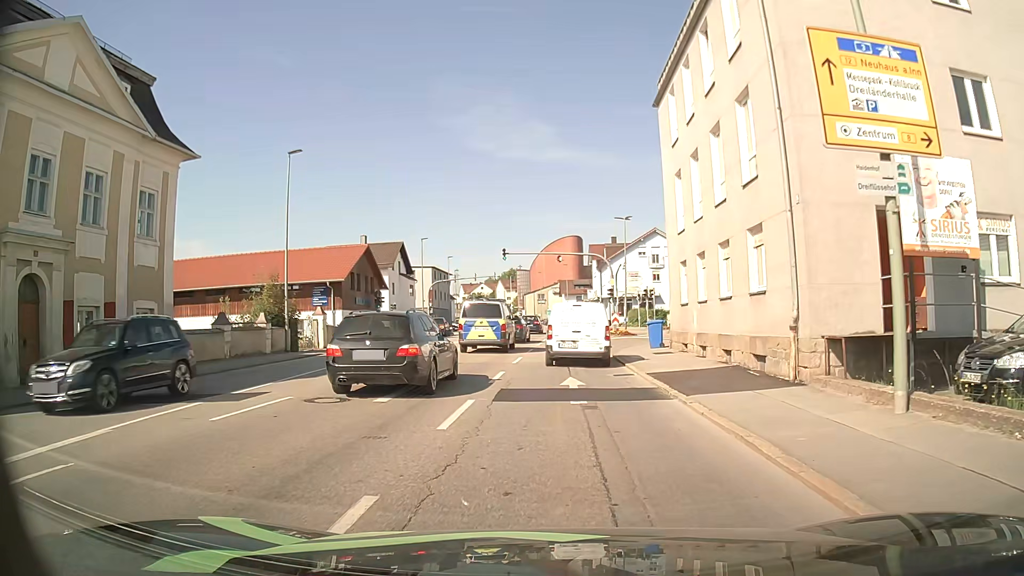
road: tertiary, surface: asphalt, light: Day
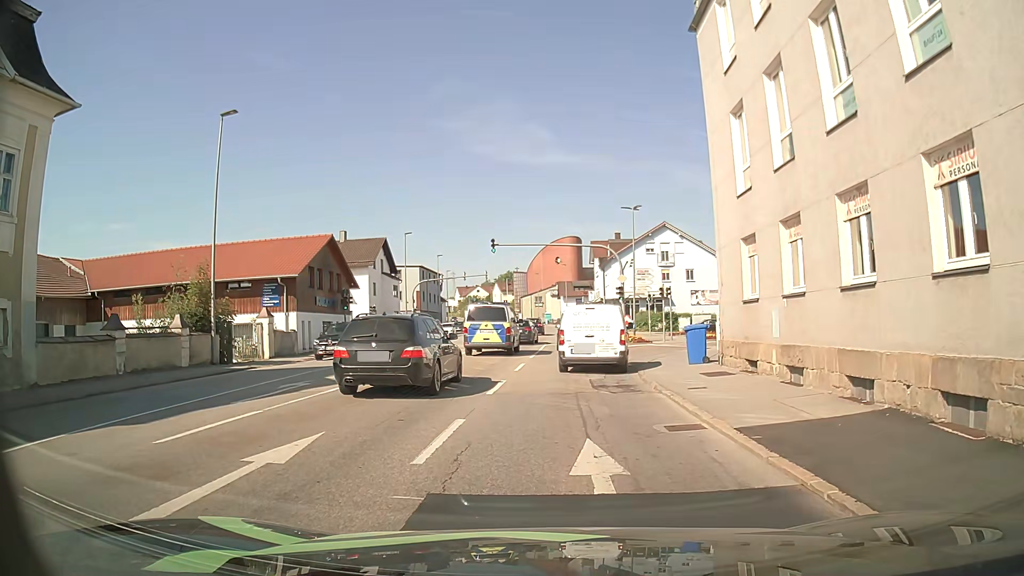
(0.0, +7.5) m; 0°
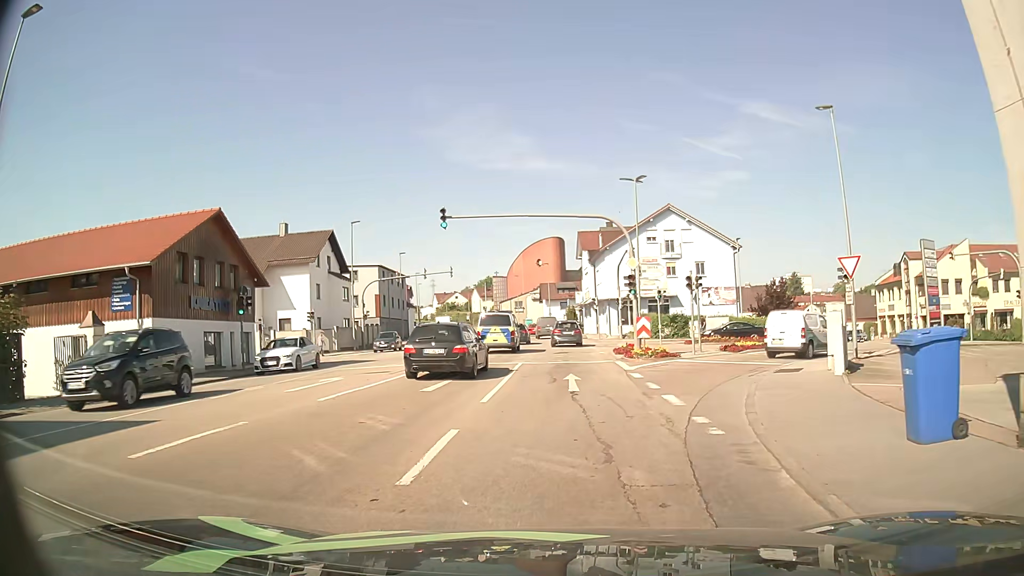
(+0.2, +13.0) m; +1°
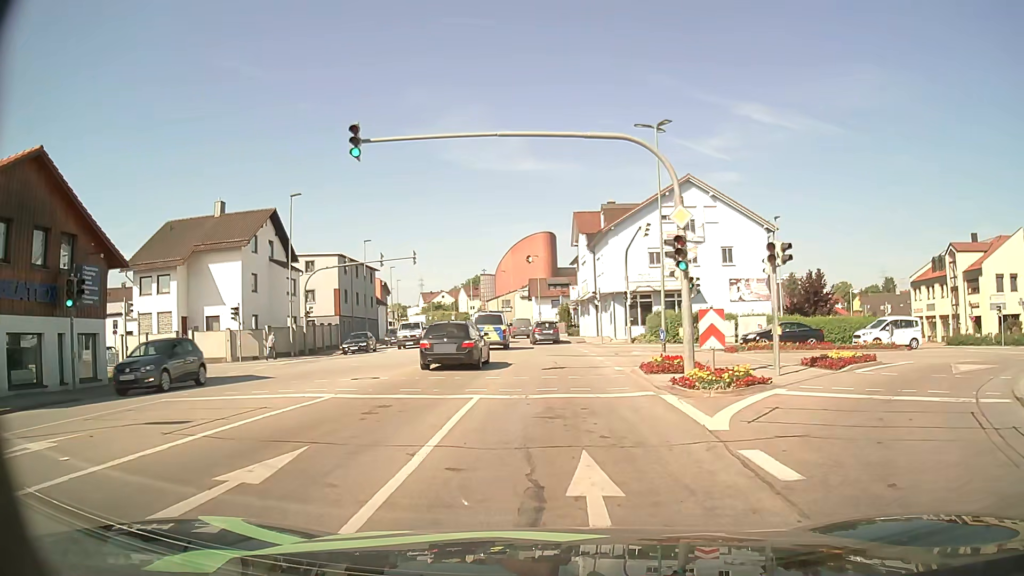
(+0.2, +11.9) m; +1°
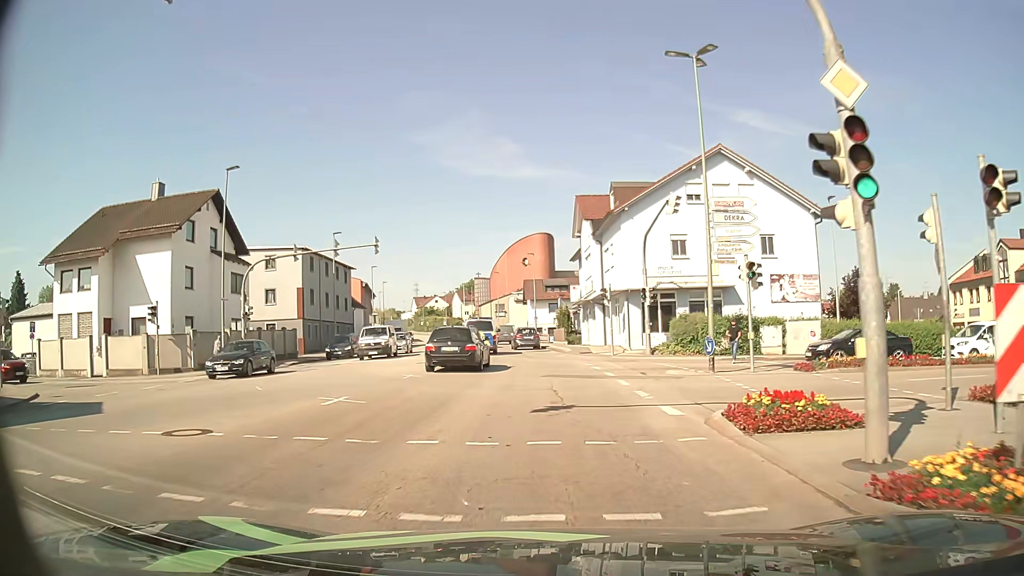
(+0.1, +9.3) m; +1°
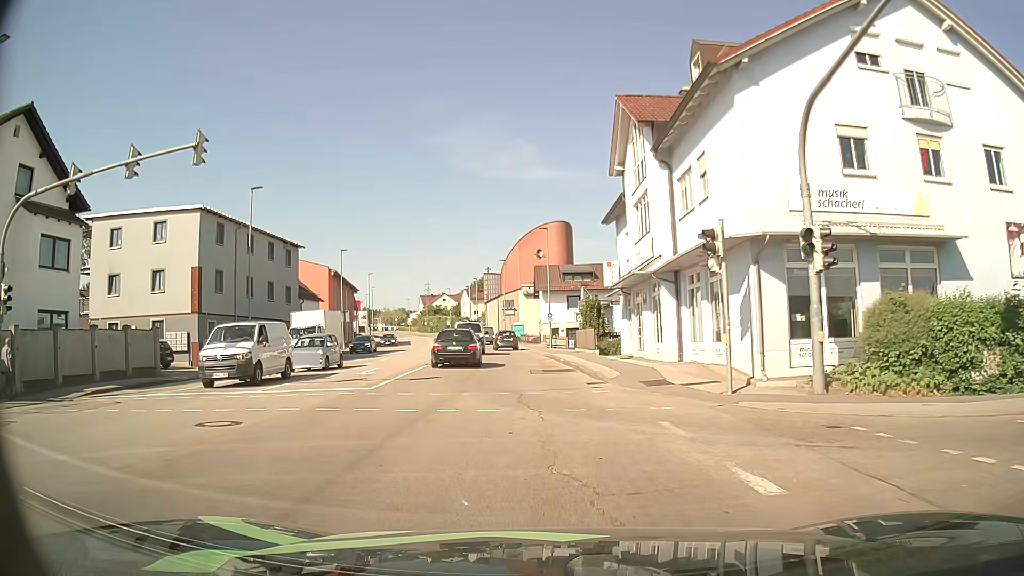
(-0.1, +20.1) m; -2°
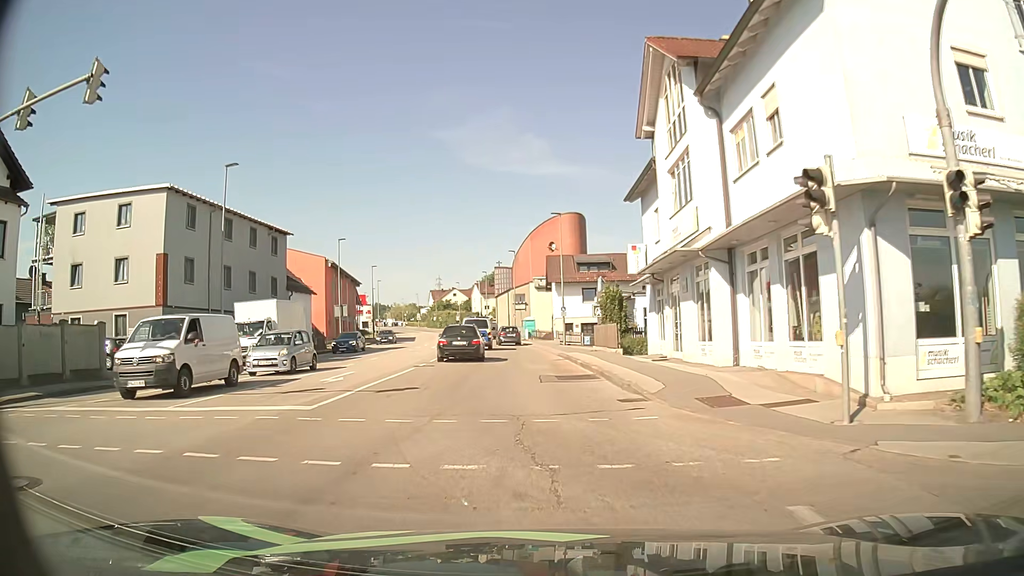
(0.0, +5.1) m; 0°
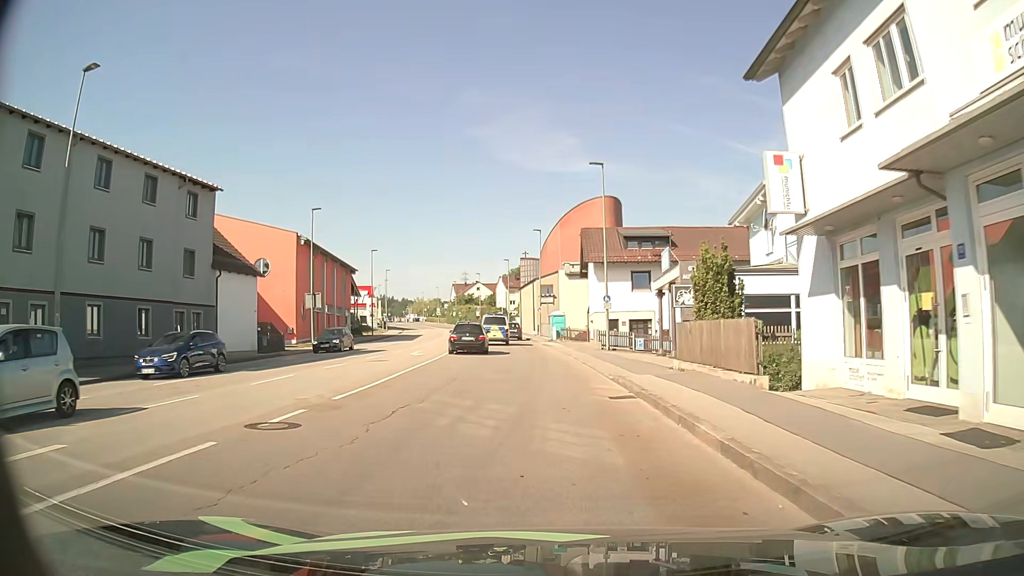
(-0.5, +15.5) m; -3°
(0, +10) (0, +20) (-1, +30) (-1, +40) (-2, +50) (-3, +60) (-4, +70) (-6, +80) (-7, +90) (-9, +99) m
